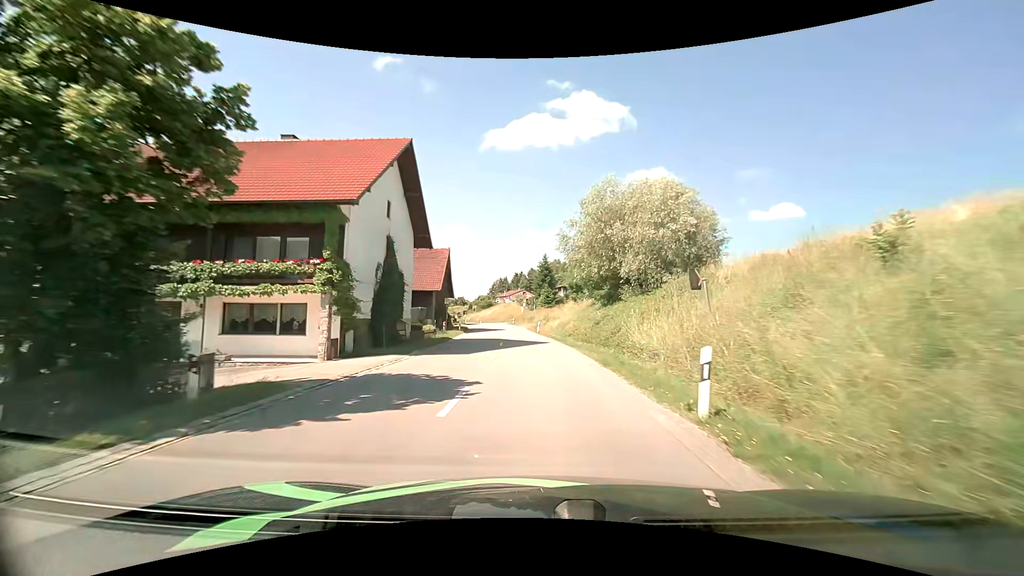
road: secondary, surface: asphalt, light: Day
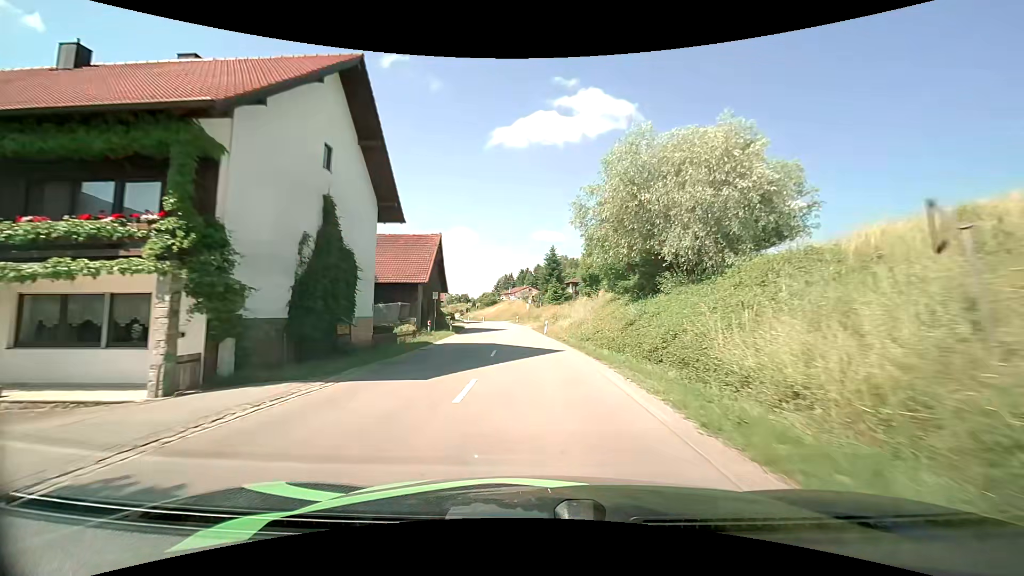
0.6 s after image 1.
(0.0, +8.0) m; -1°
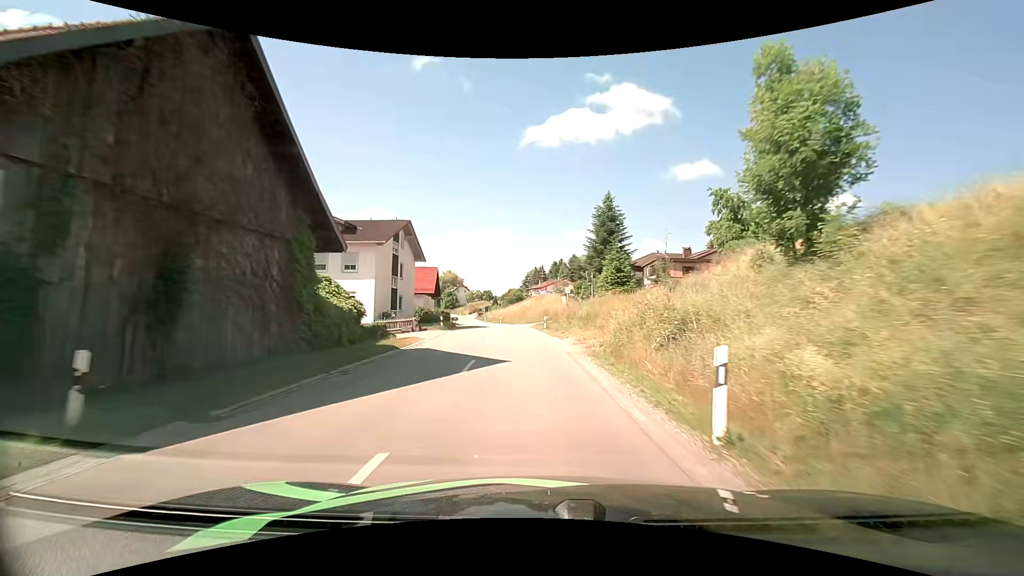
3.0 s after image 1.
(-0.8, +33.3) m; -4°
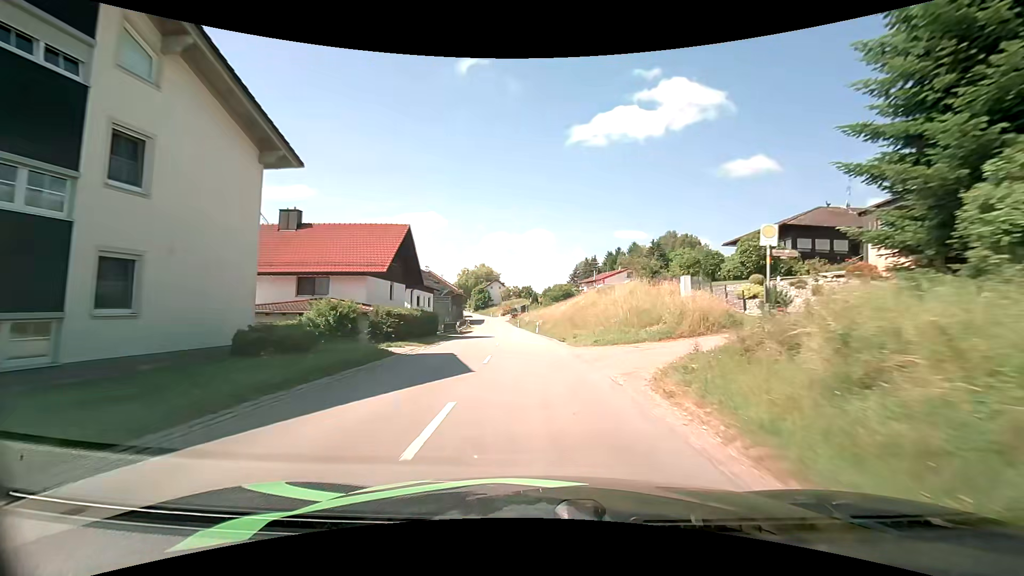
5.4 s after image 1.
(-1.5, +33.7) m; -5°
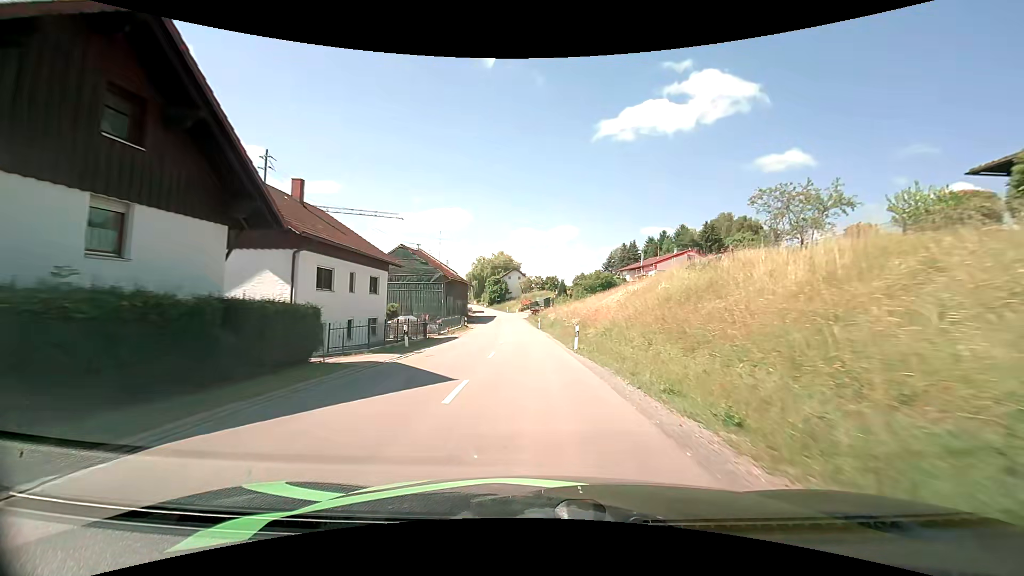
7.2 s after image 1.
(-0.6, +24.3) m; -3°
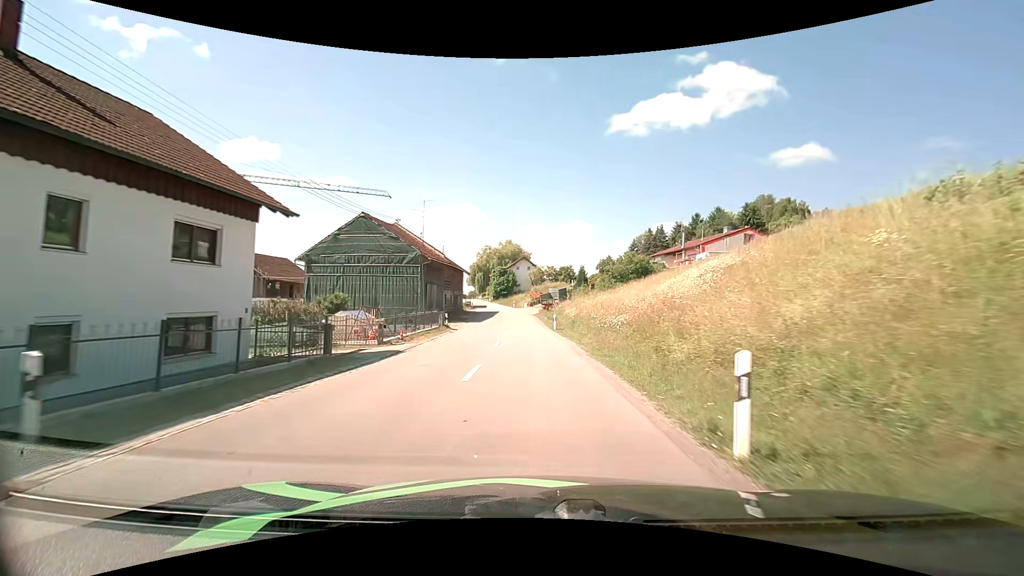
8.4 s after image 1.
(-0.2, +16.0) m; -1°
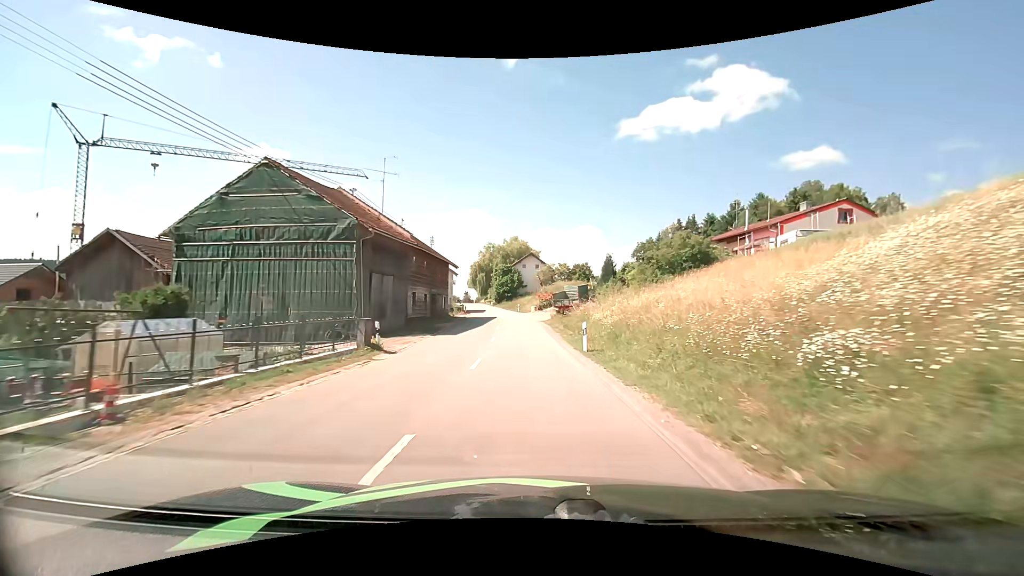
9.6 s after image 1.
(-0.1, +16.3) m; -1°
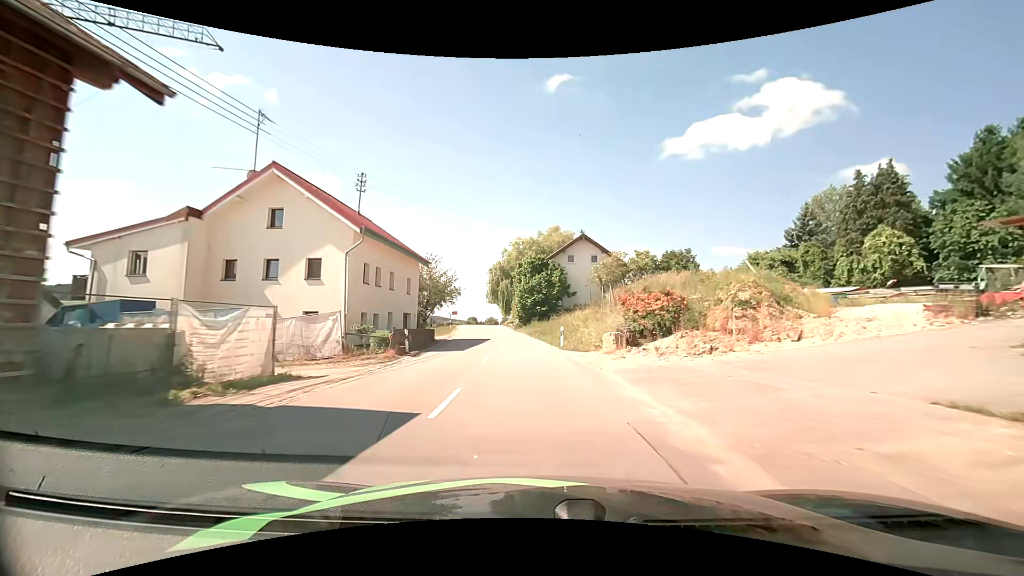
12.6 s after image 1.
(-1.5, +41.3) m; -5°
(0, +10) (-1, +20) (-1, +30) (-2, +40) (-3, +50) (-5, +60) (-6, +70) (-8, +80) (-9, +89) (-10, +99) m
